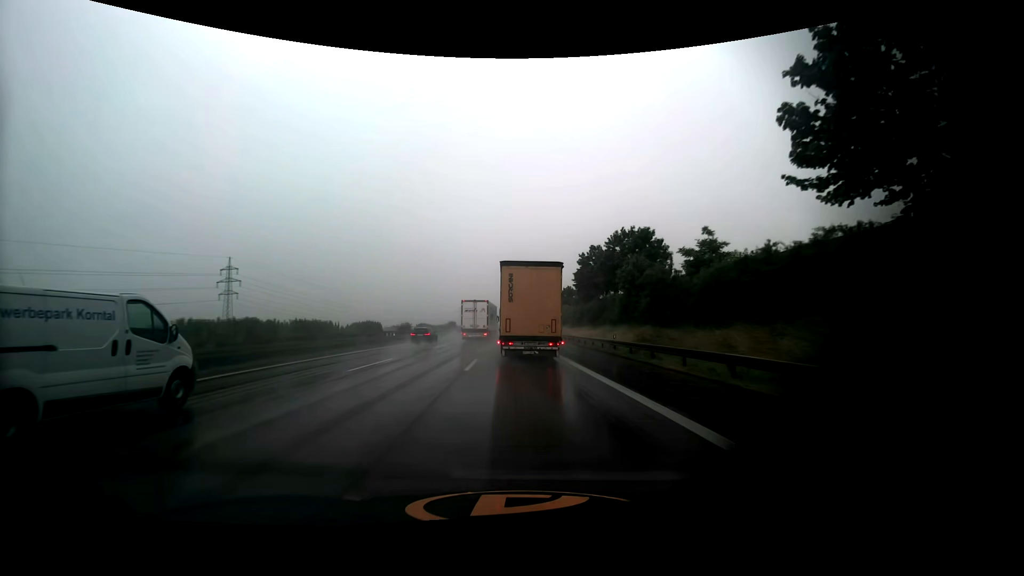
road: motorway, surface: asphalt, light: Day
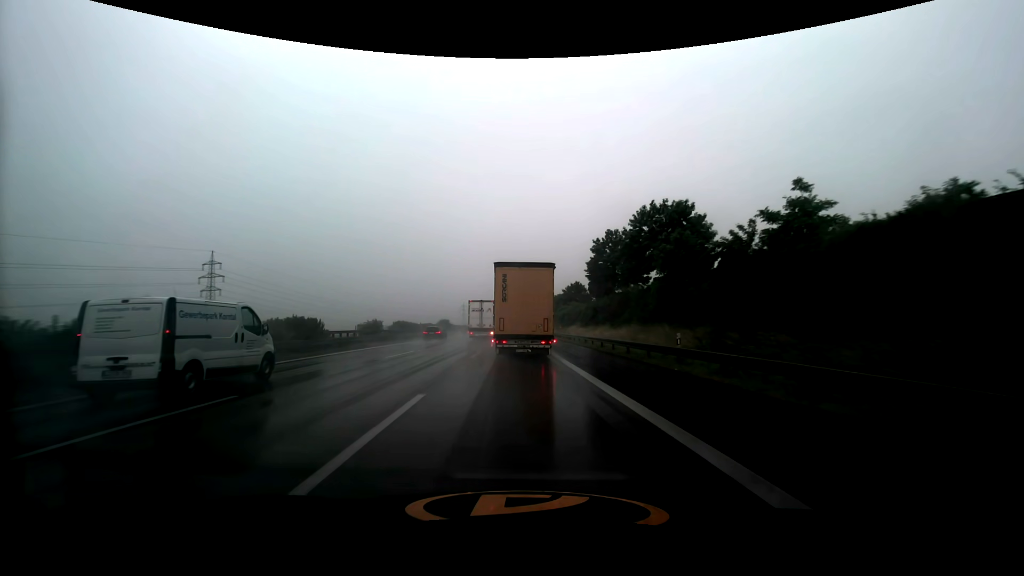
(-0.1, +12.2) m; -1°
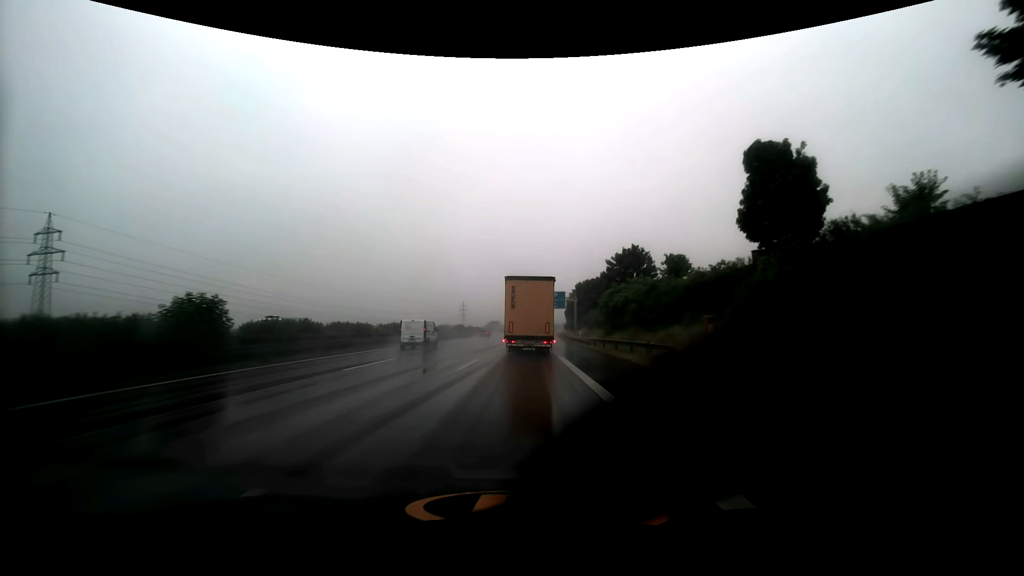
(-0.8, +59.9) m; -1°
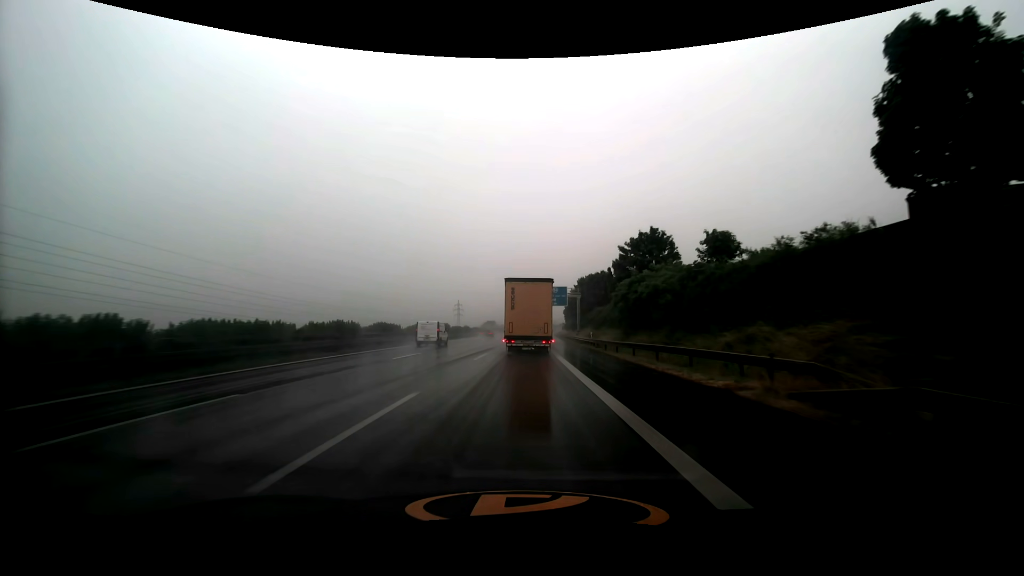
(0.0, +12.1) m; 0°
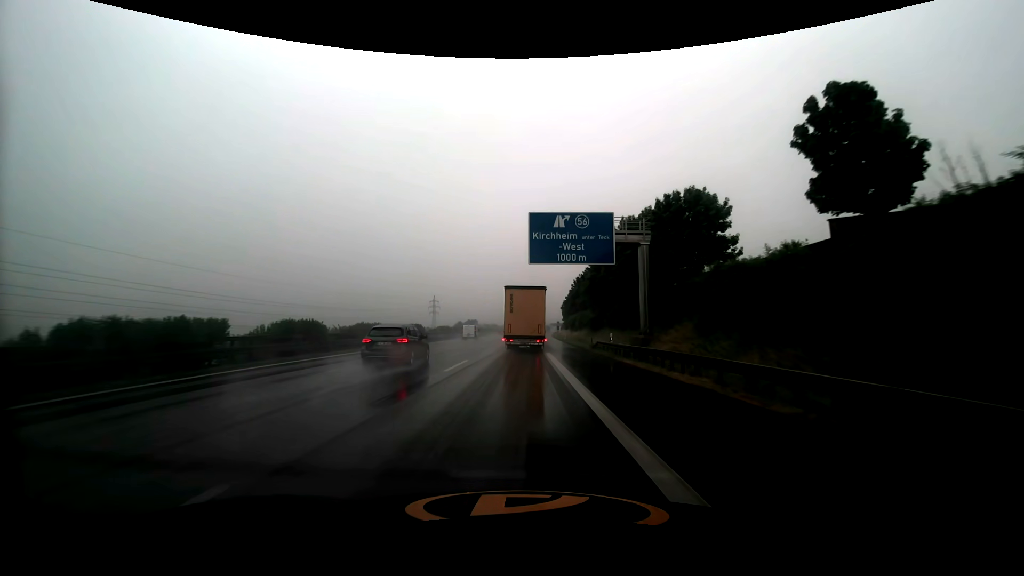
(+0.8, +60.4) m; +1°
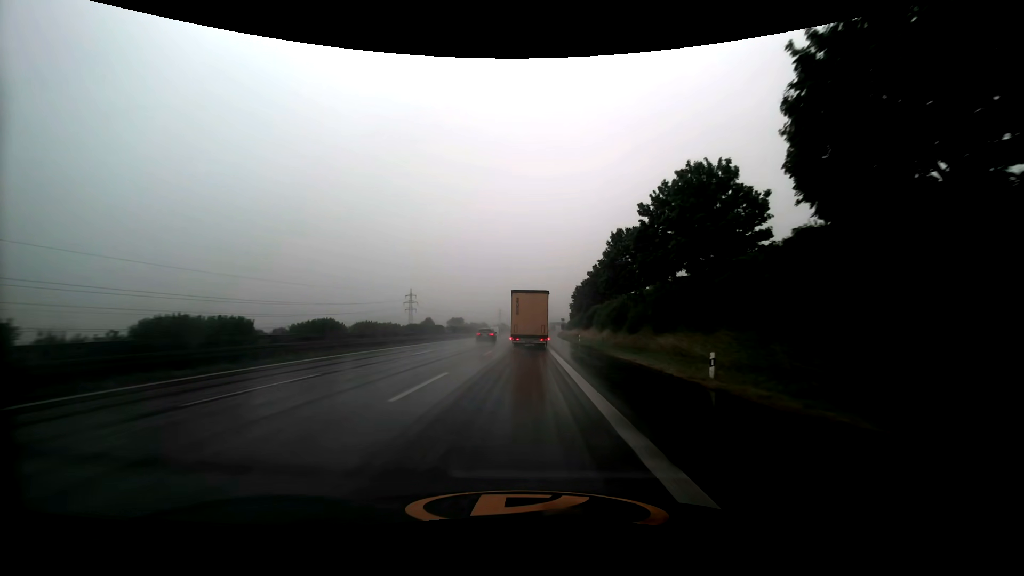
(+0.4, +61.7) m; 0°
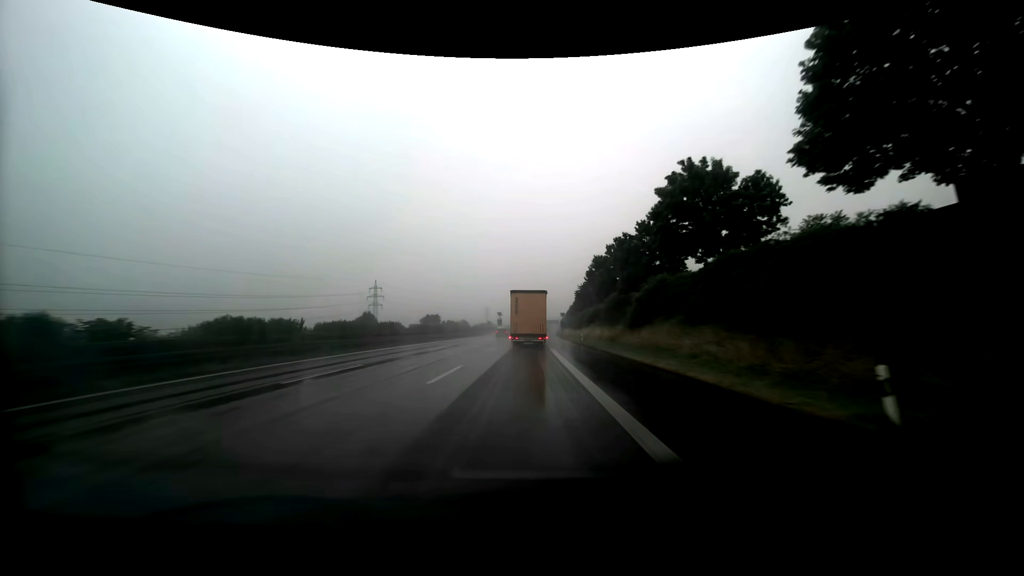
(+0.7, +50.7) m; +2°
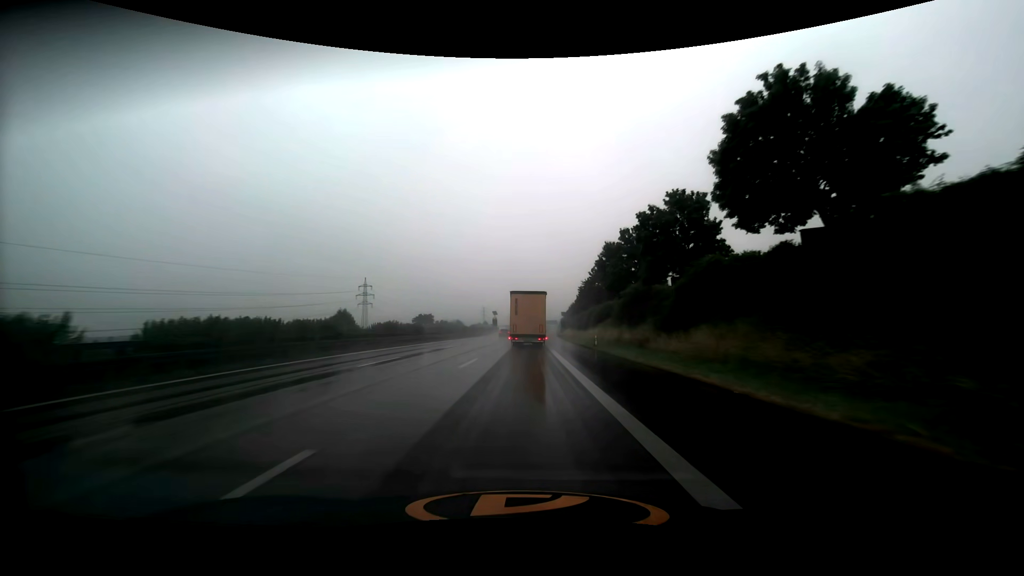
(0.0, +12.7) m; 0°
(0, +10) (0, +20) (0, +30) (0, +40) (0, +50) (+1, +60) (+1, +70) (+1, +80) (+1, +90) (+2, +100) m
